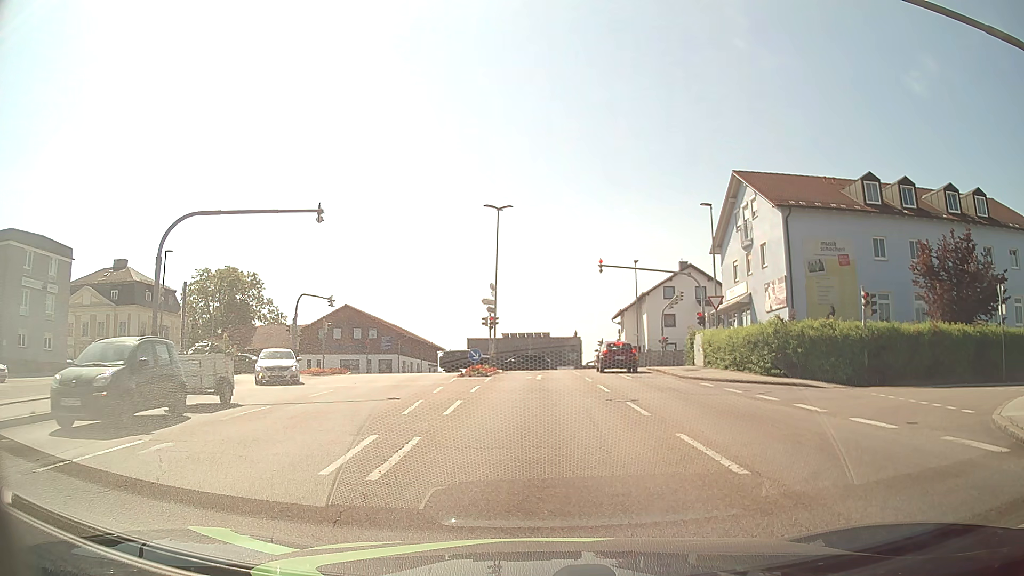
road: tertiary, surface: asphalt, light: Day
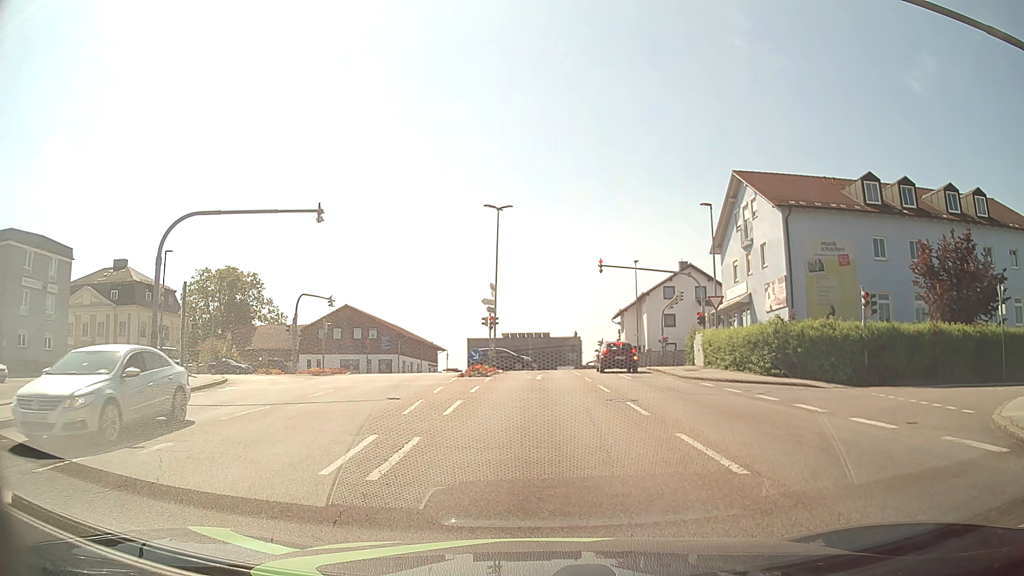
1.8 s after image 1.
(0.0, 0.0) m; 0°
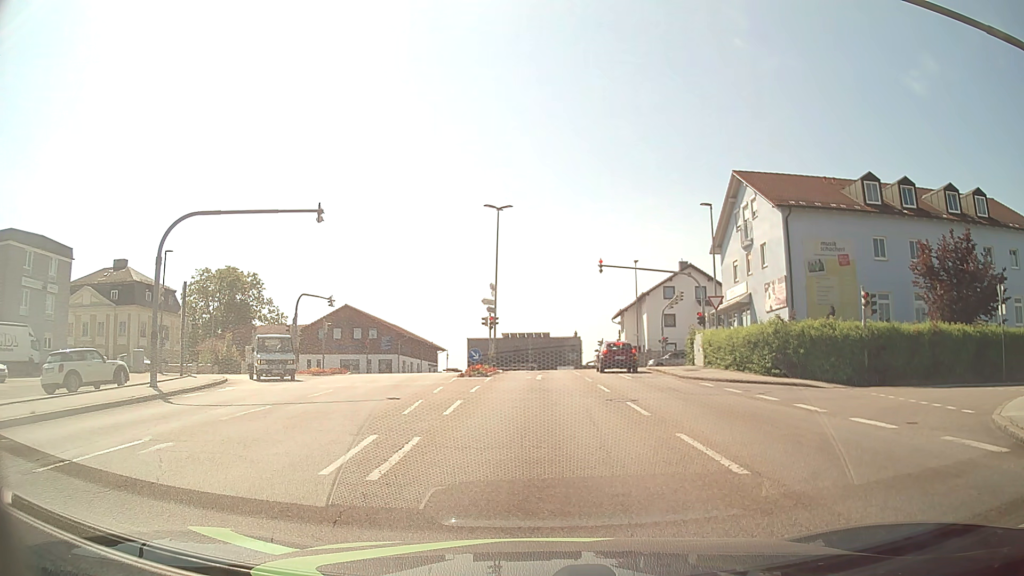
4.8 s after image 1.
(0.0, 0.0) m; 0°
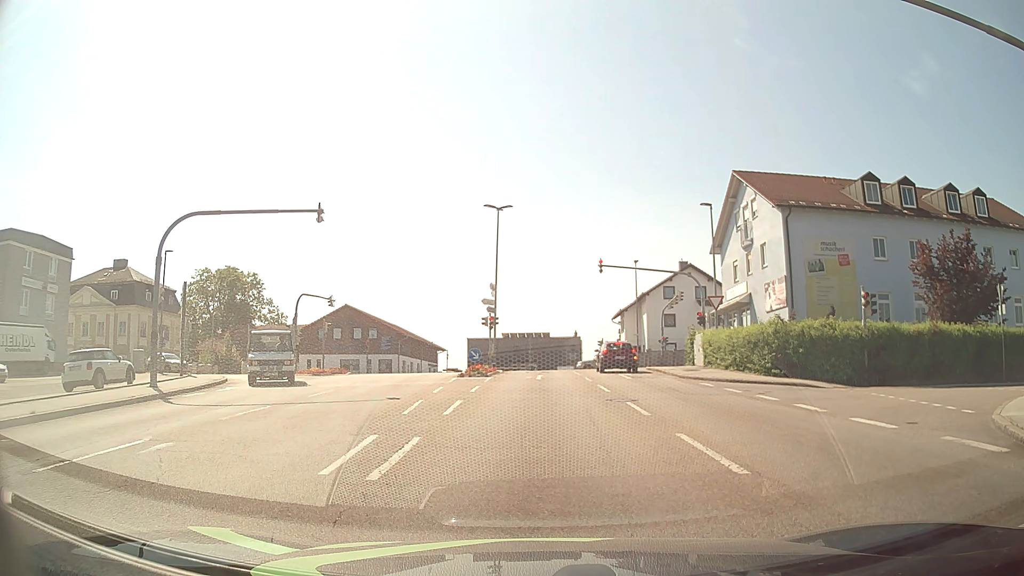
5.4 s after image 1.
(0.0, 0.0) m; 0°
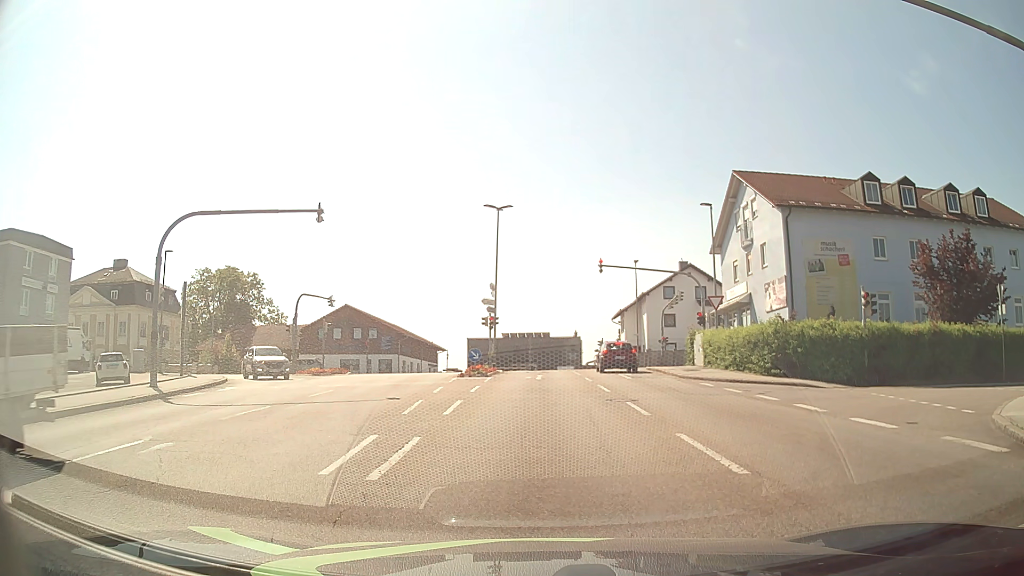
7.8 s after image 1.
(0.0, 0.0) m; 0°
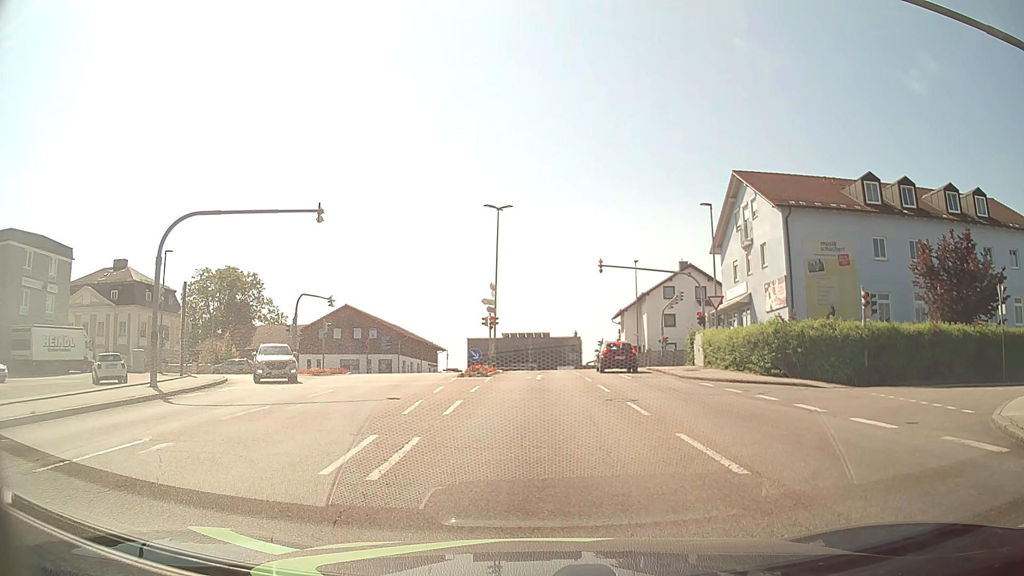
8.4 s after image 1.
(0.0, 0.0) m; 0°
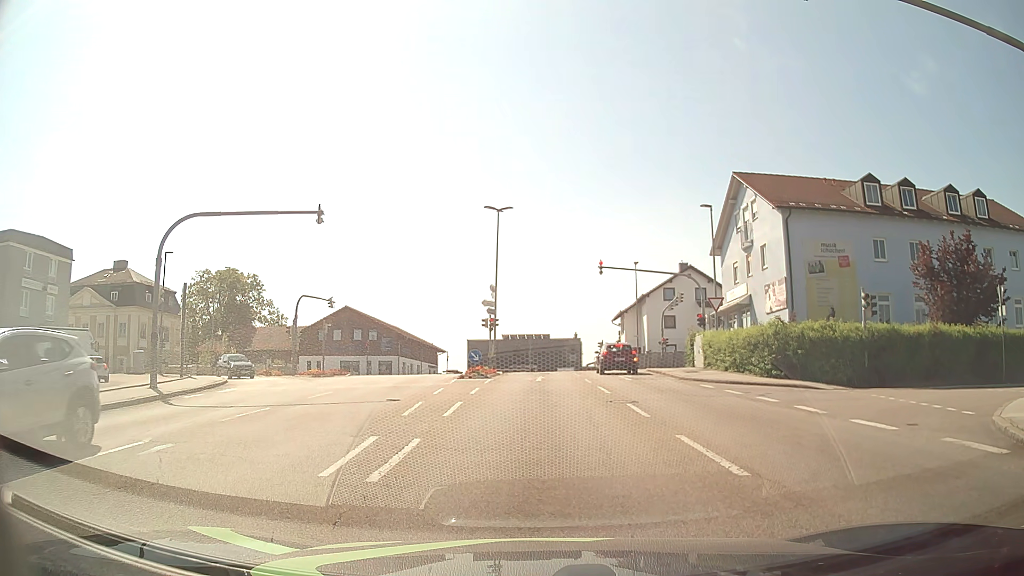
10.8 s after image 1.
(0.0, 0.0) m; 0°
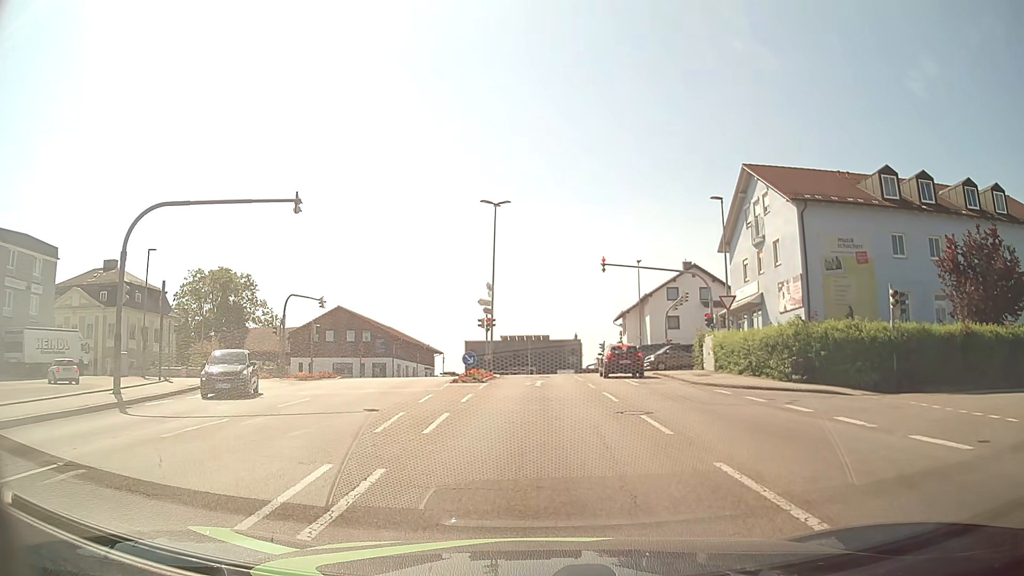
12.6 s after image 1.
(0.0, +2.4) m; +1°
